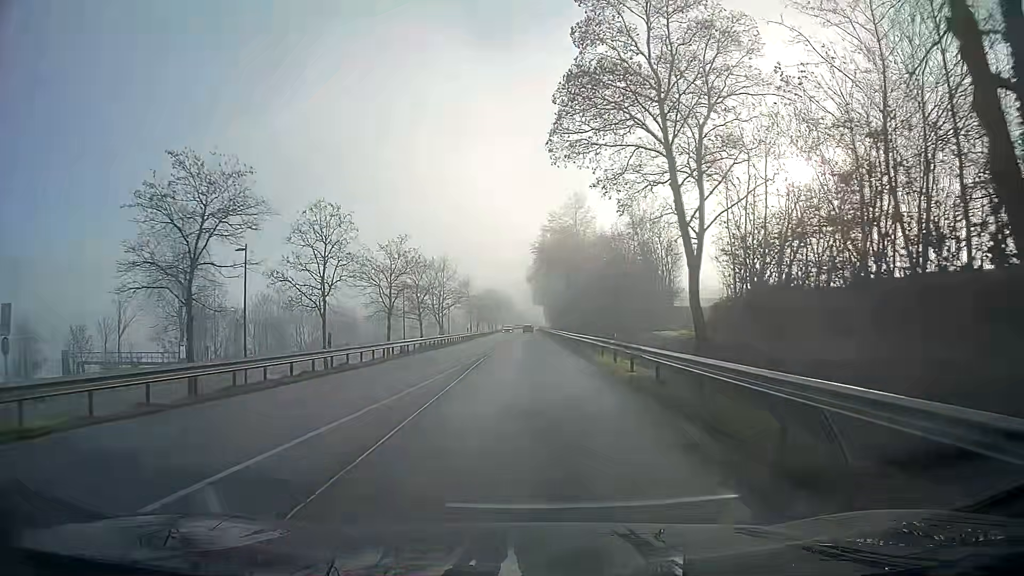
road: primary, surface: asphalt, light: Day
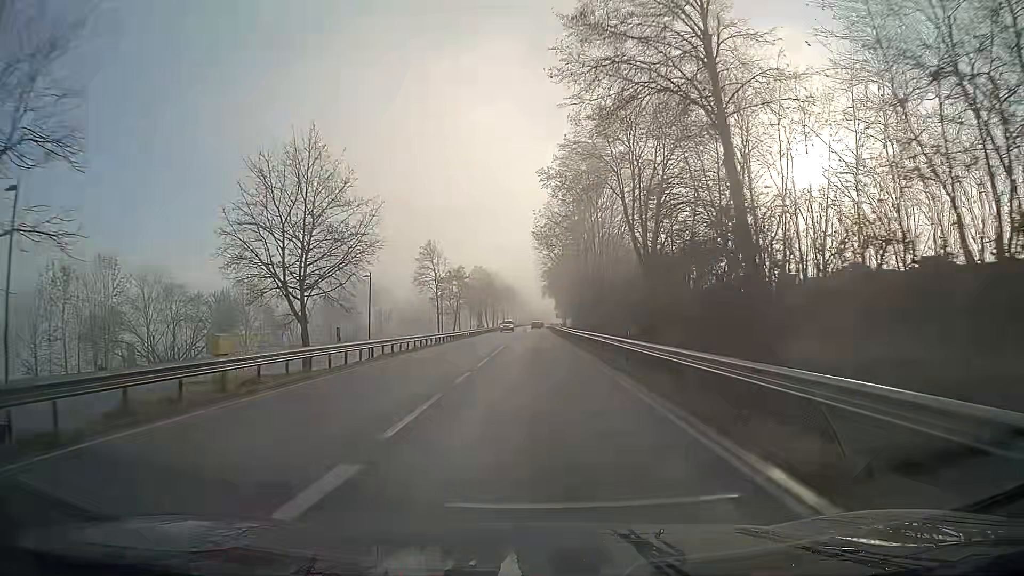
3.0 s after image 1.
(0.0, +51.1) m; 0°
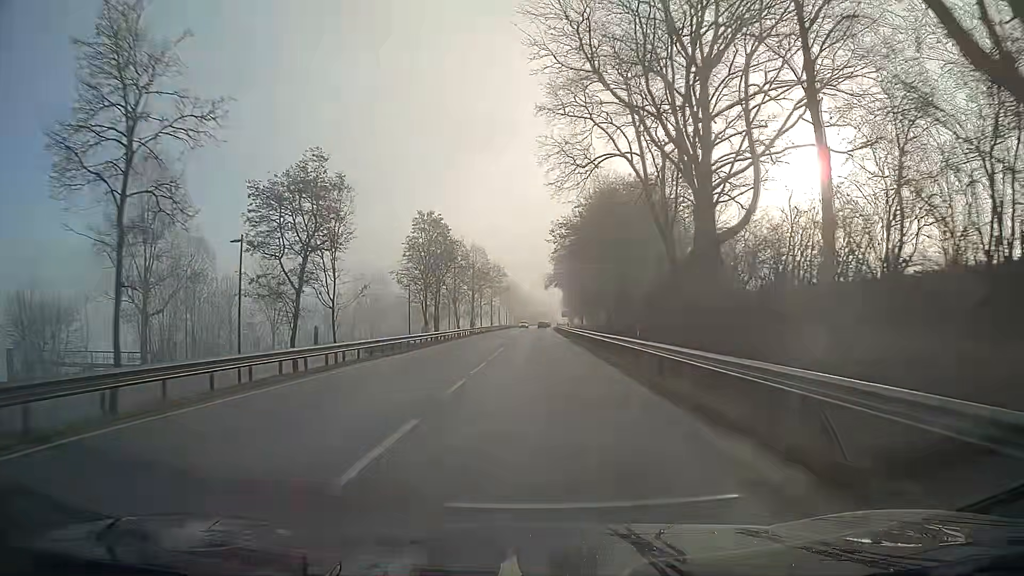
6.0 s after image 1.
(0.0, +57.5) m; 0°
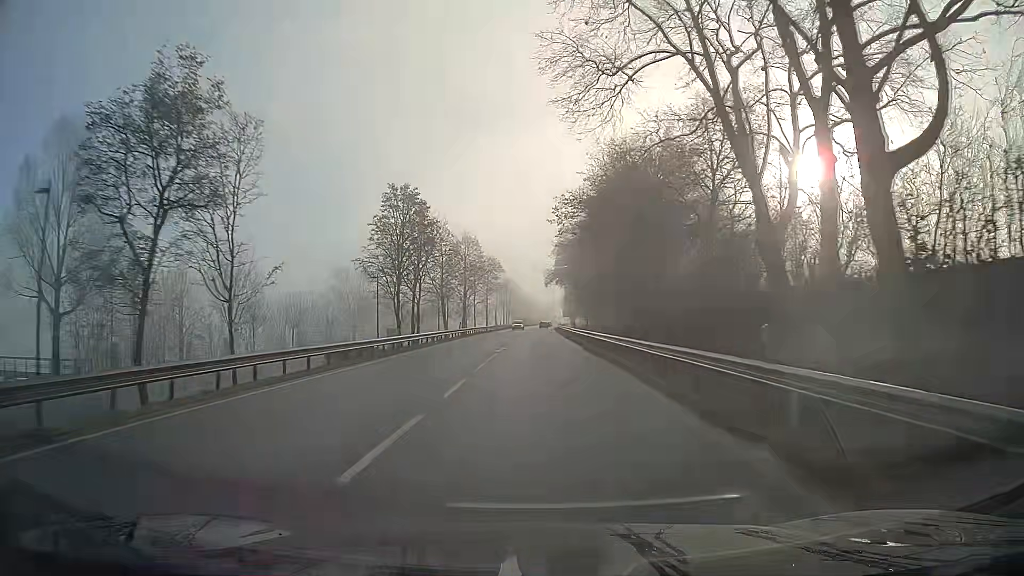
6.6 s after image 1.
(0.0, +11.9) m; 0°
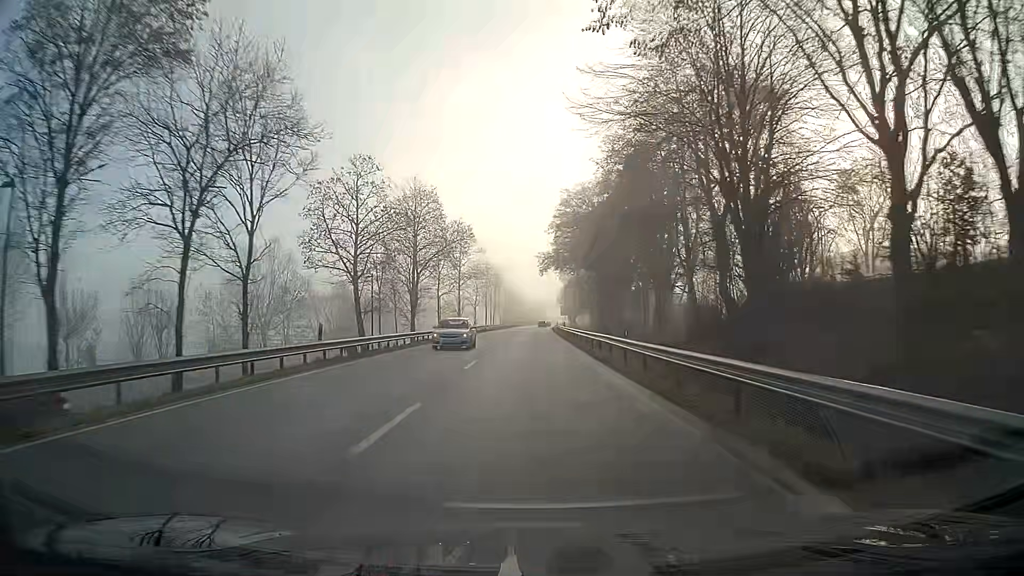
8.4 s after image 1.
(+0.2, +35.7) m; +1°
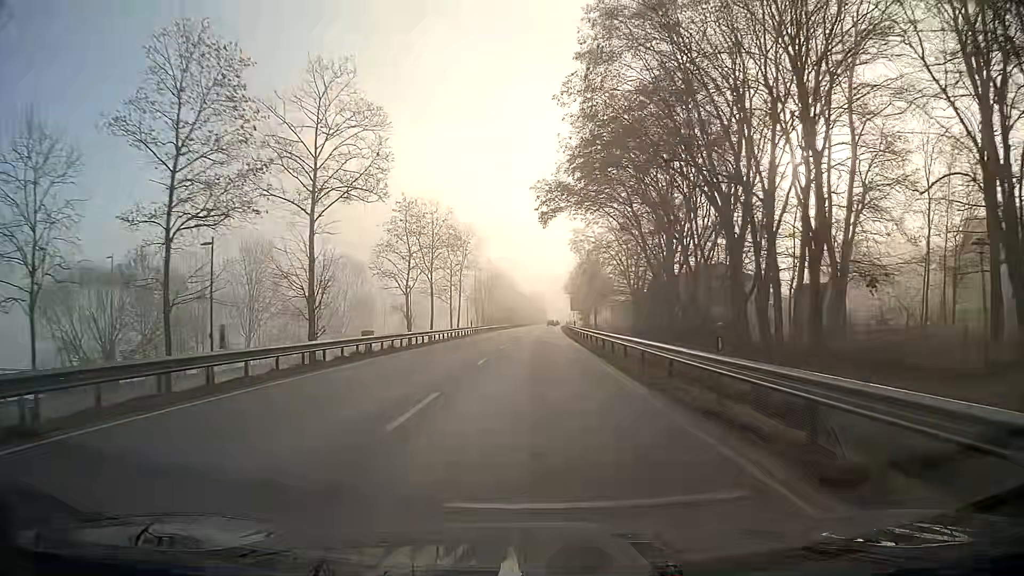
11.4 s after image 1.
(0.0, +59.1) m; 0°
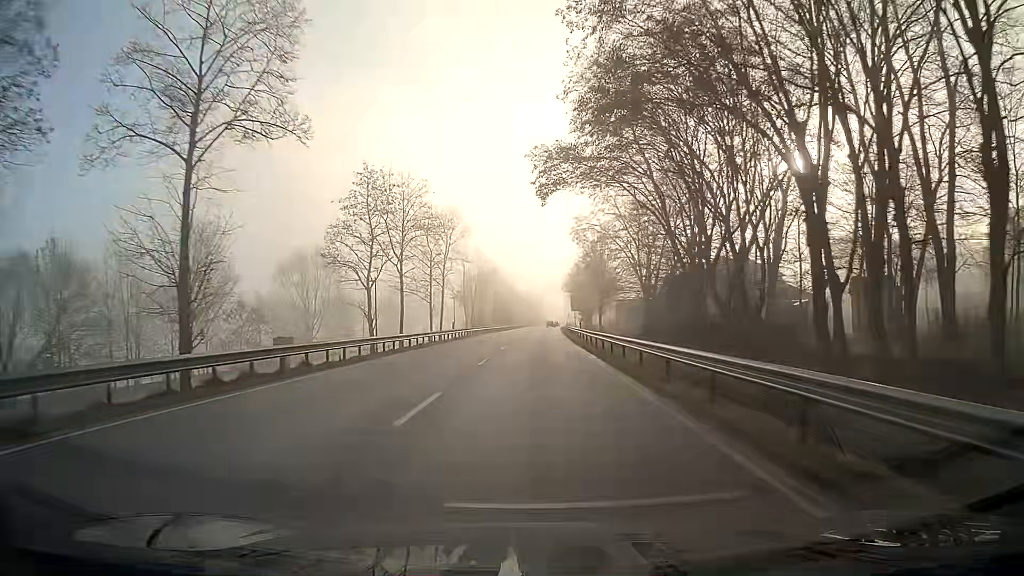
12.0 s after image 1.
(0.0, +11.8) m; 0°
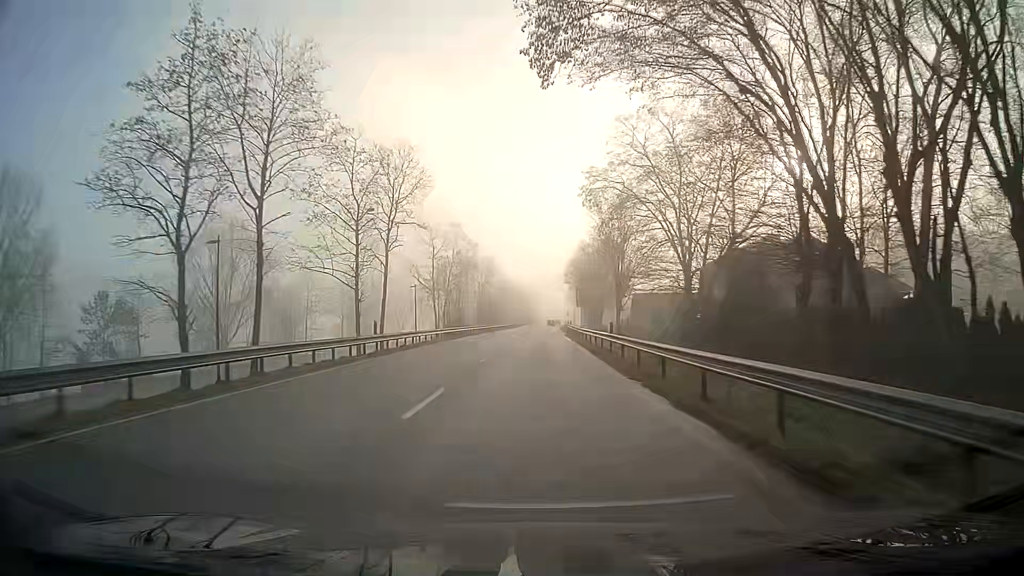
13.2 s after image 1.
(+0.1, +23.5) m; 0°
